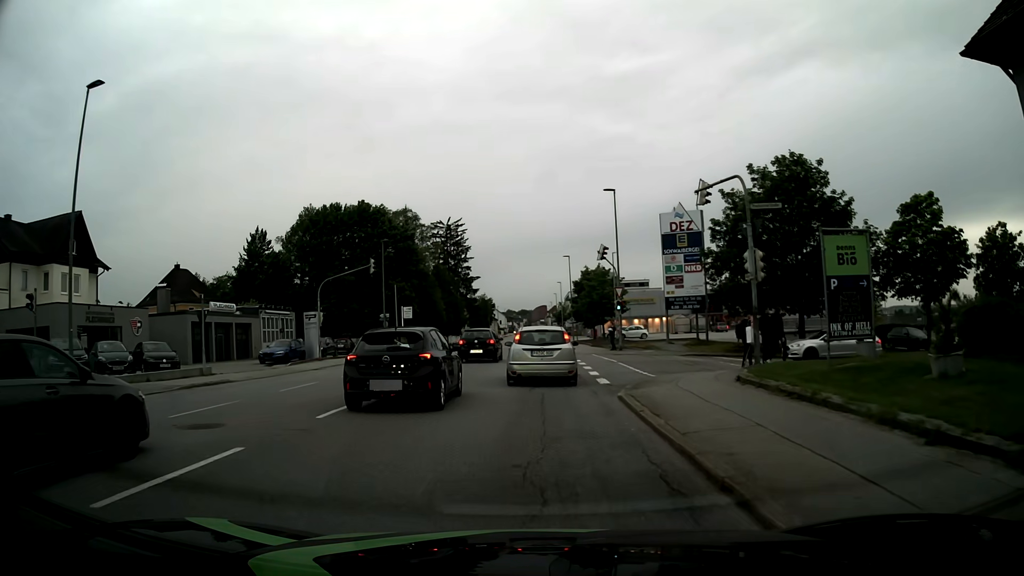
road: tertiary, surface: asphalt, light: Day
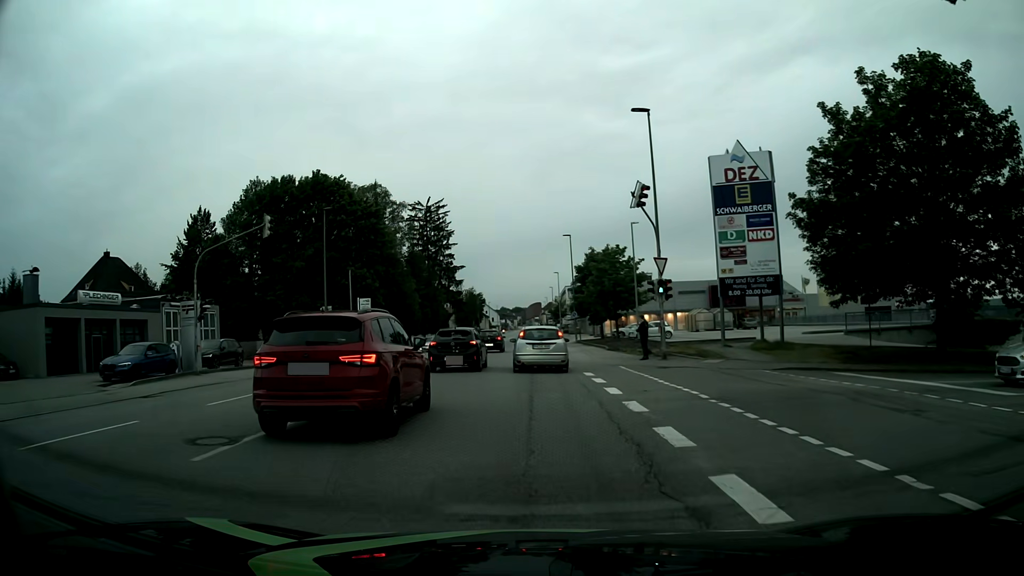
(0.0, +16.1) m; 0°
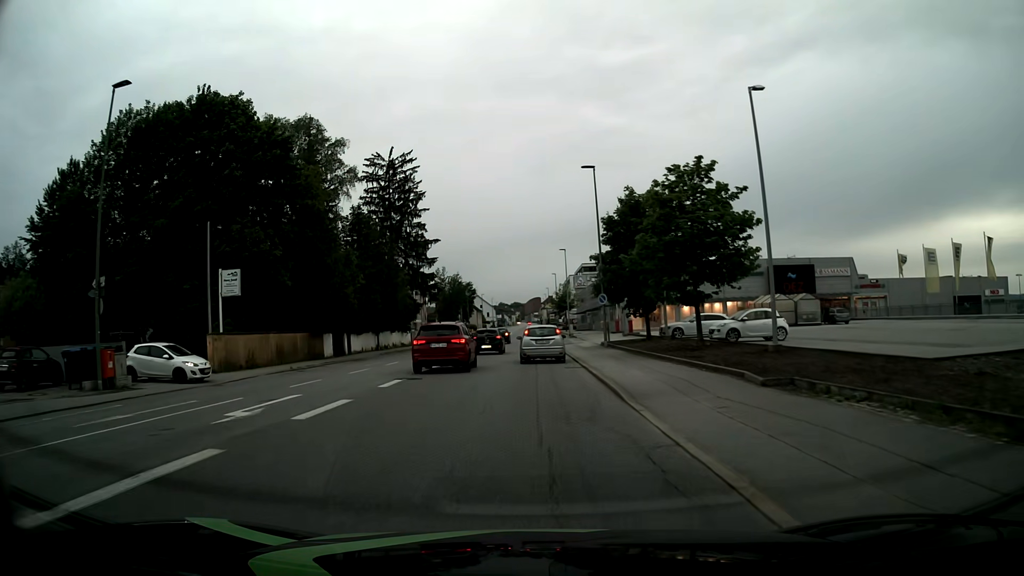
(0.0, +26.4) m; +1°
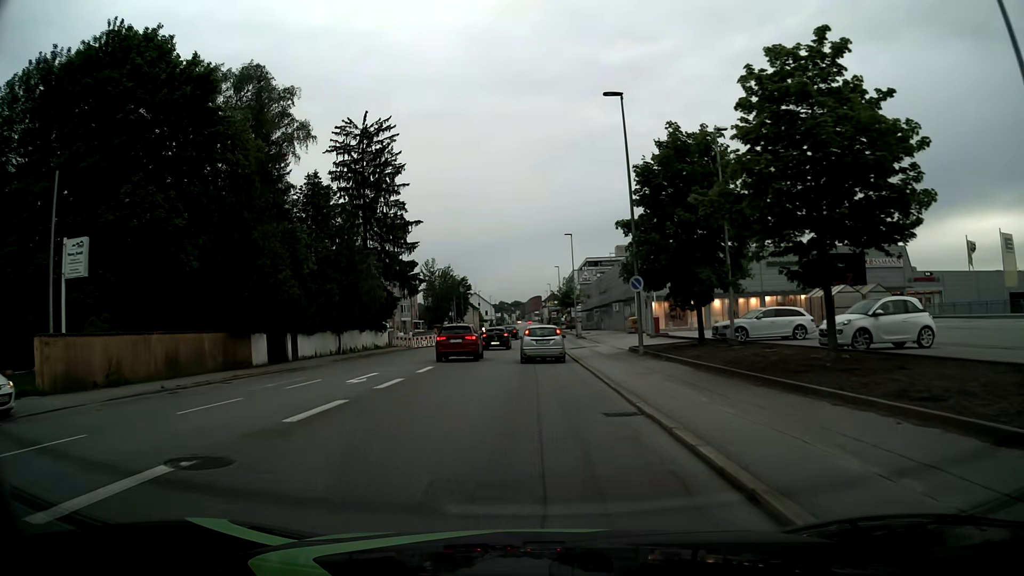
(-0.1, +12.3) m; -1°
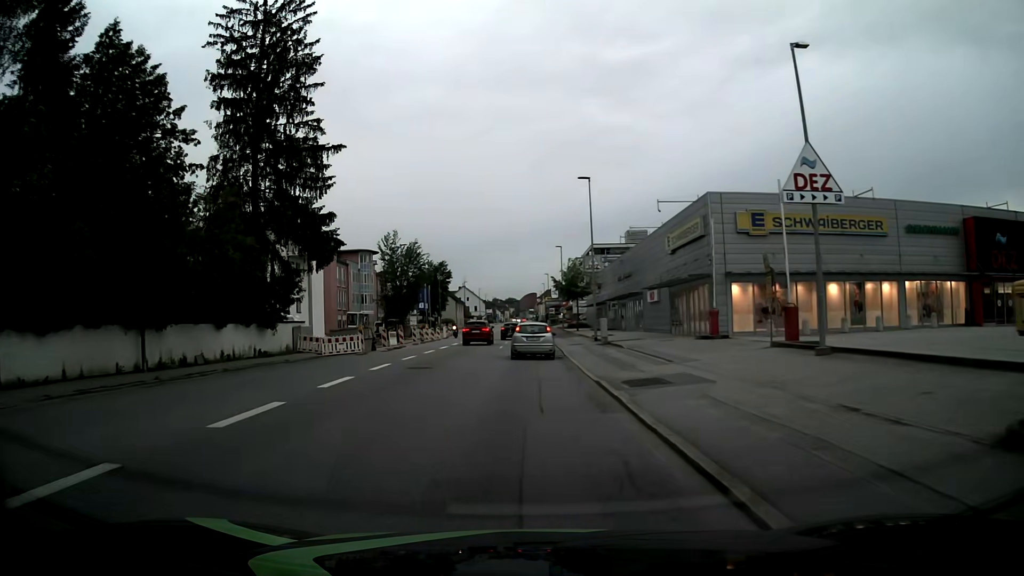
(+0.1, +25.4) m; +1°
